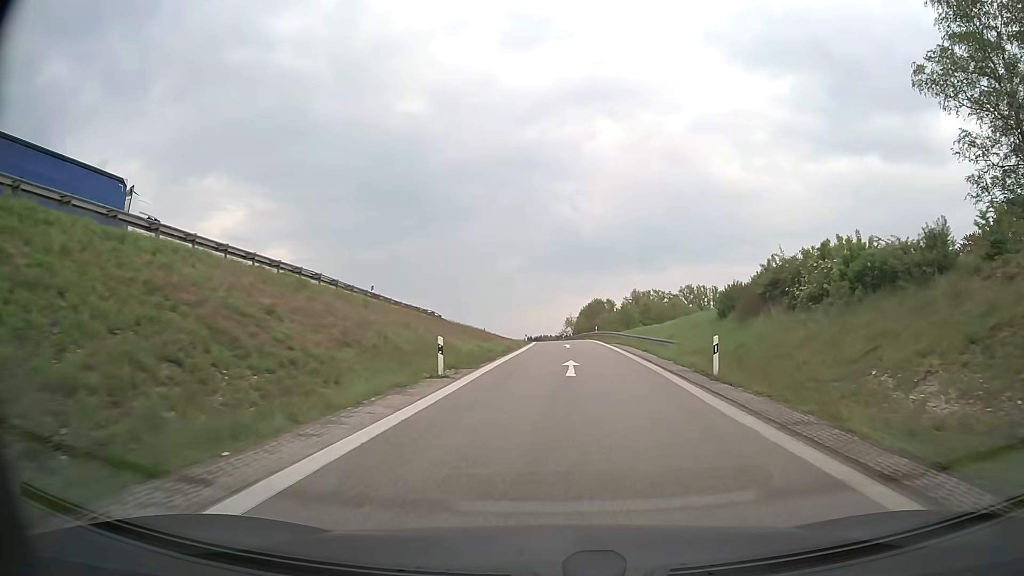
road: motorway_link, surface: asphalt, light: Day
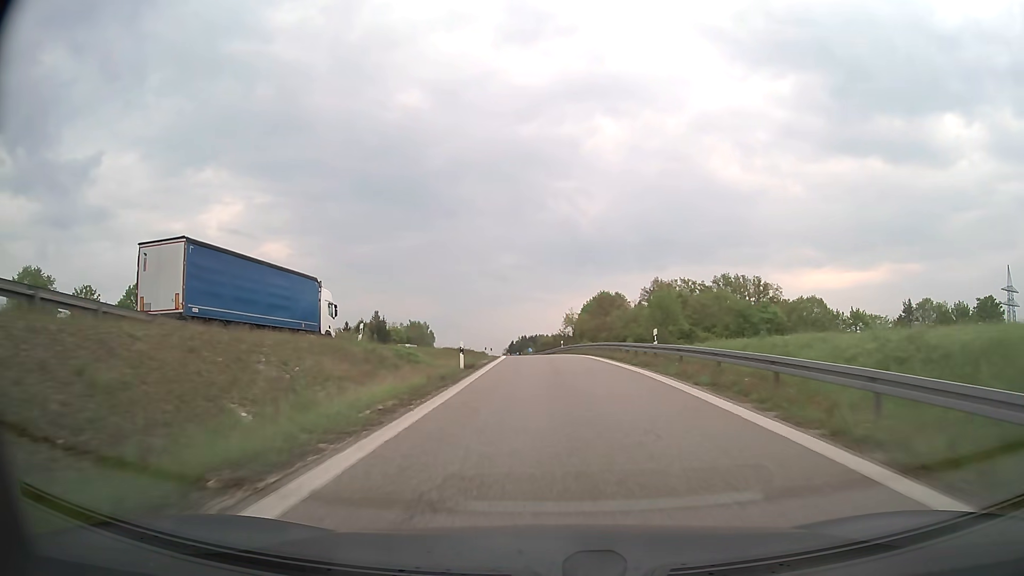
(+0.9, +44.5) m; 0°
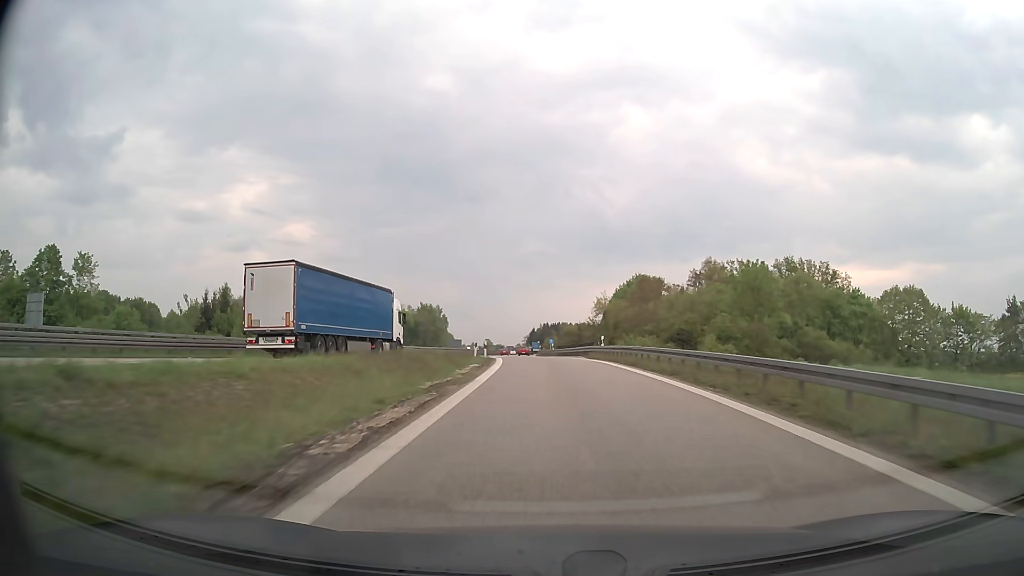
(-0.4, +25.4) m; -2°
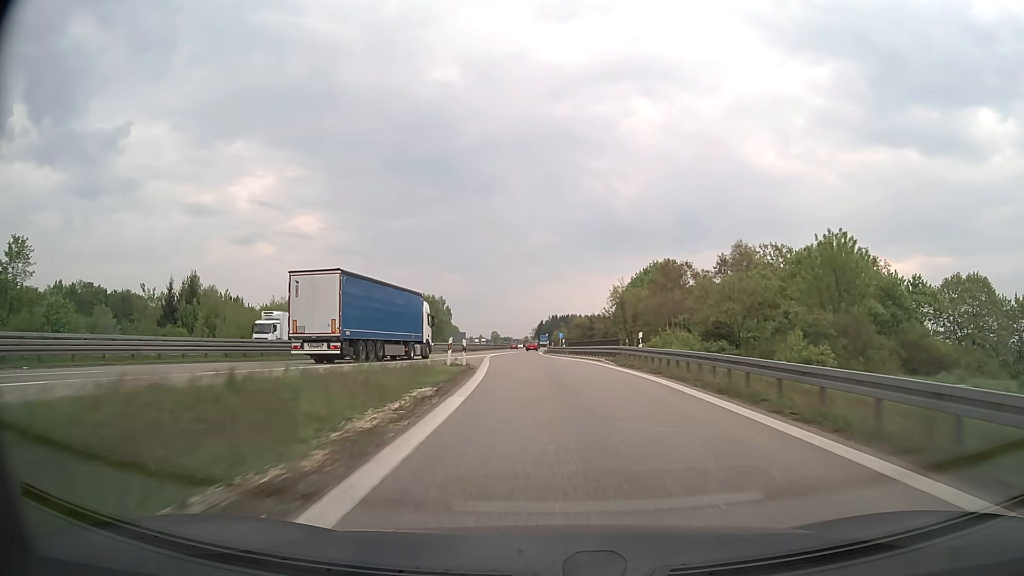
(-0.1, +13.1) m; -1°
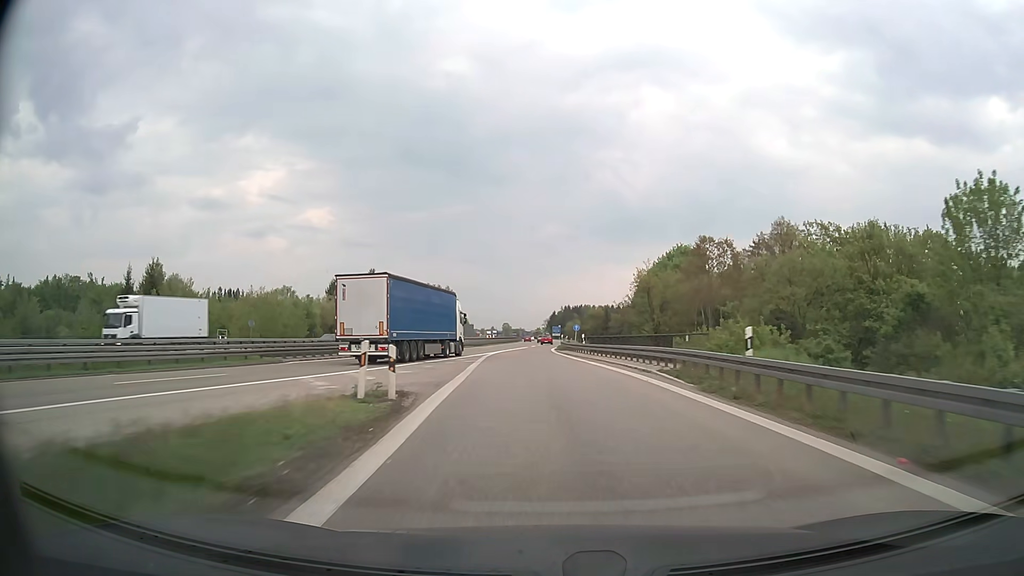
(-0.1, +13.3) m; -1°
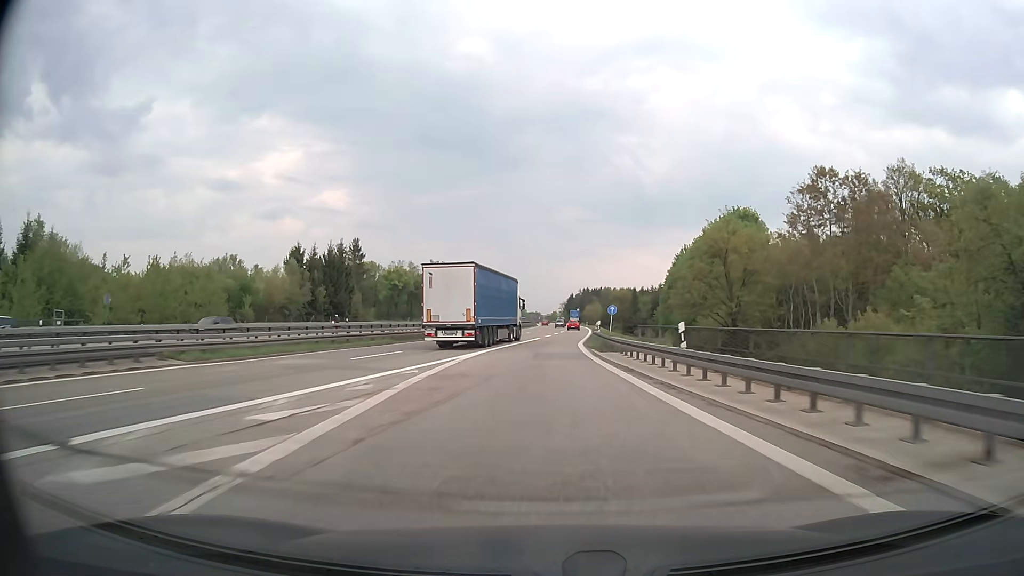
(-0.5, +26.9) m; -1°
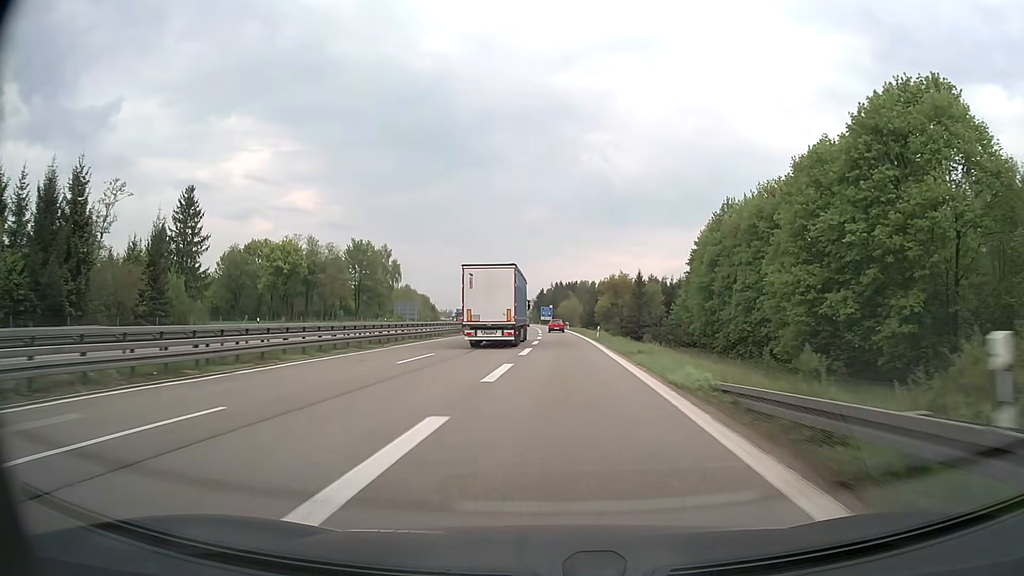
(+1.2, +55.9) m; +2°
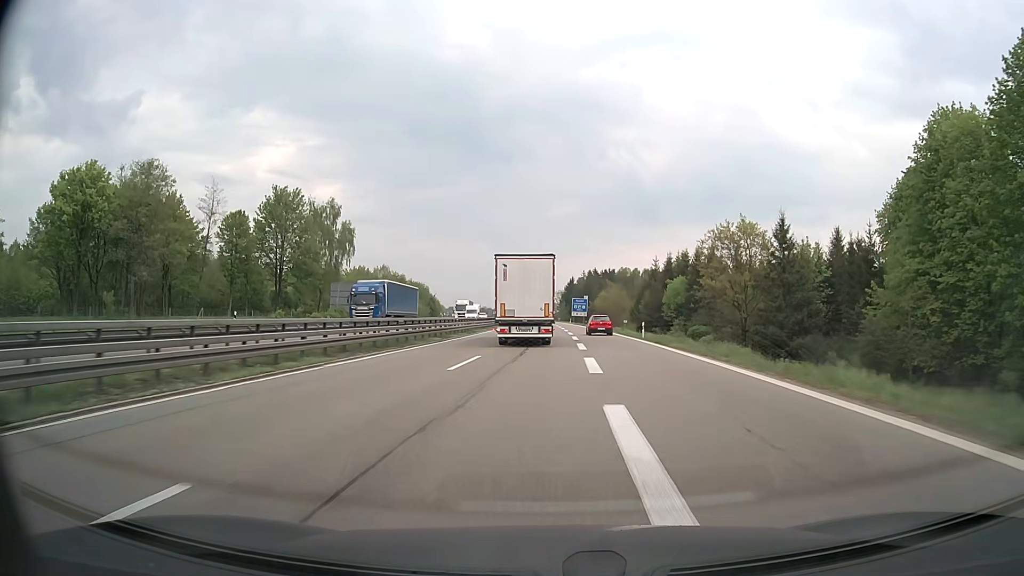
(-1.2, +59.0) m; -2°
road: motorway
(0, +10) (0, +20) (-1, +30) (-1, +40) (-1, +50) (-2, +60) (-2, +70) (-3, +80) (-3, +90) (-4, +100) m
